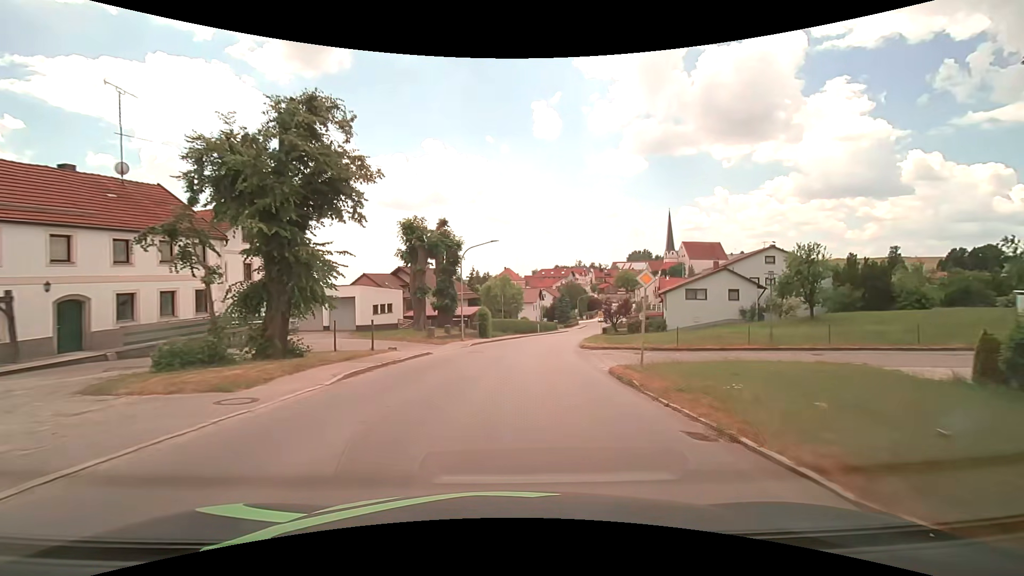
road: tertiary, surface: asphalt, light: Day
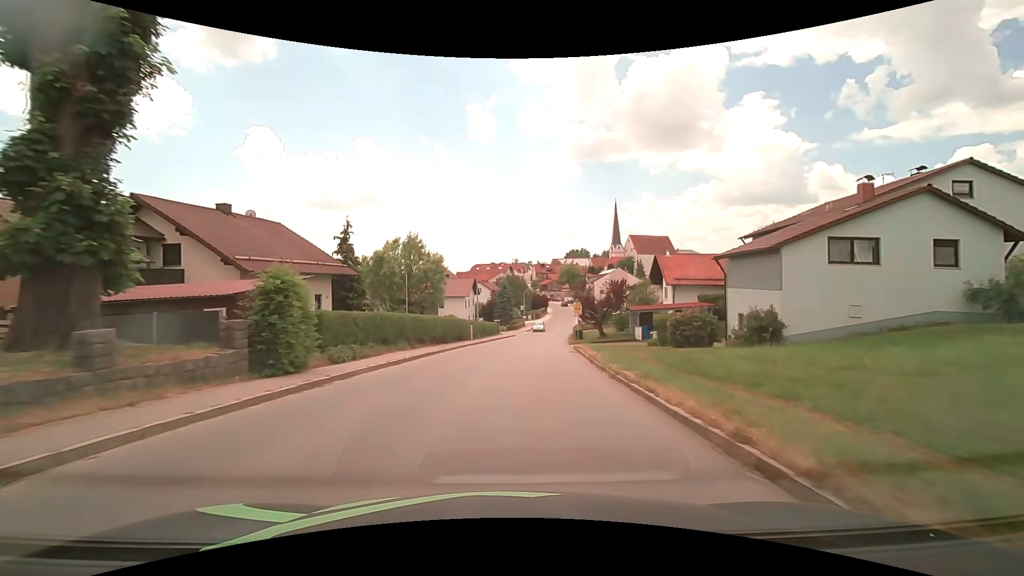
(+1.8, +30.4) m; +7°
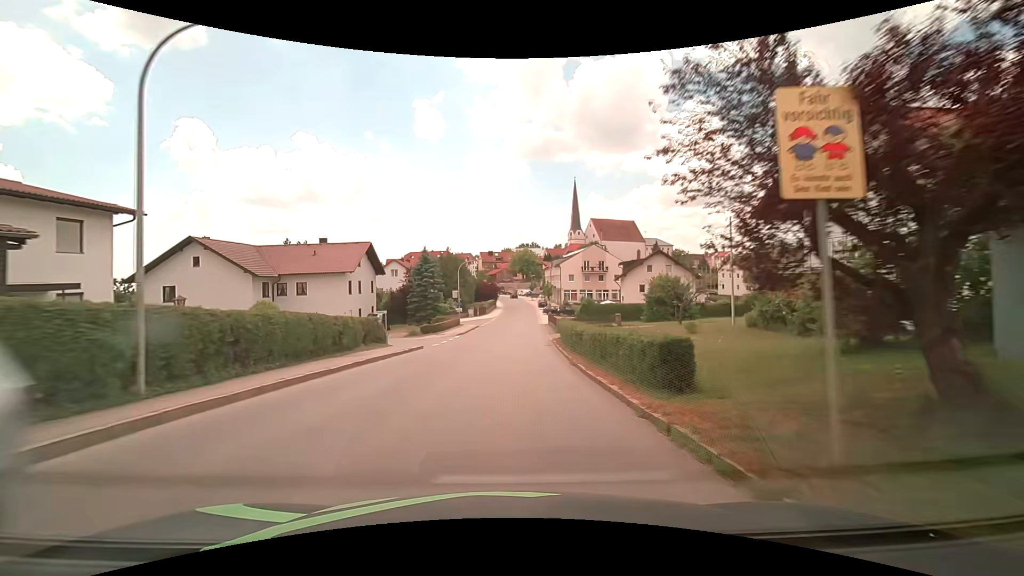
(+2.7, +37.9) m; +6°
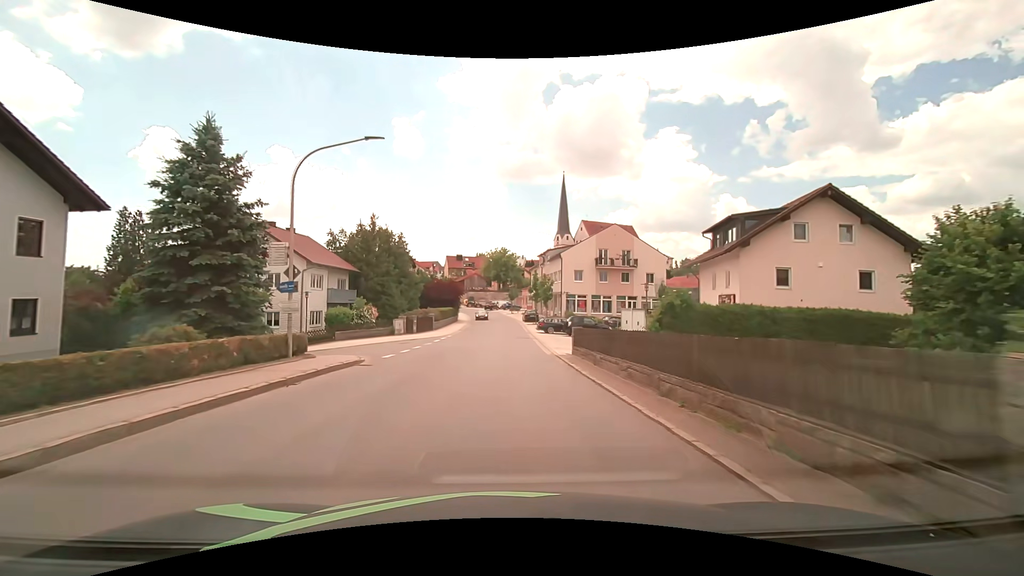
(+0.7, +37.9) m; +3°
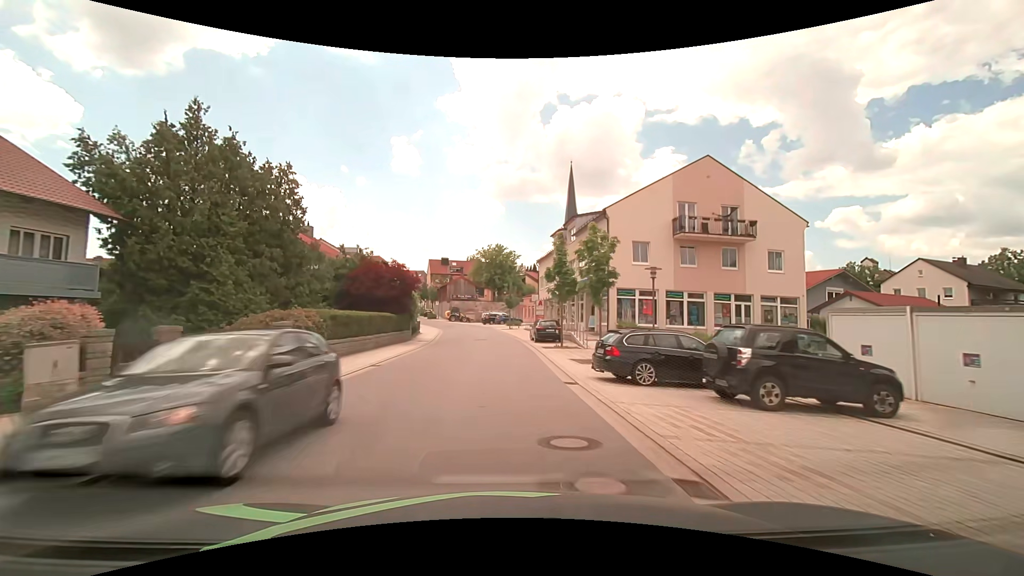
(+0.1, +30.2) m; 0°
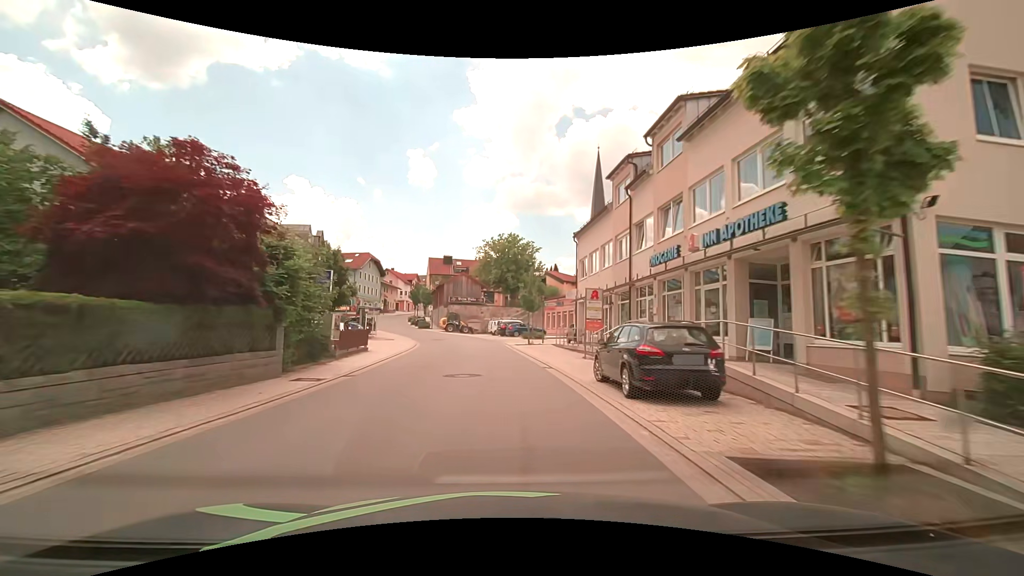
(-0.3, +22.6) m; -1°
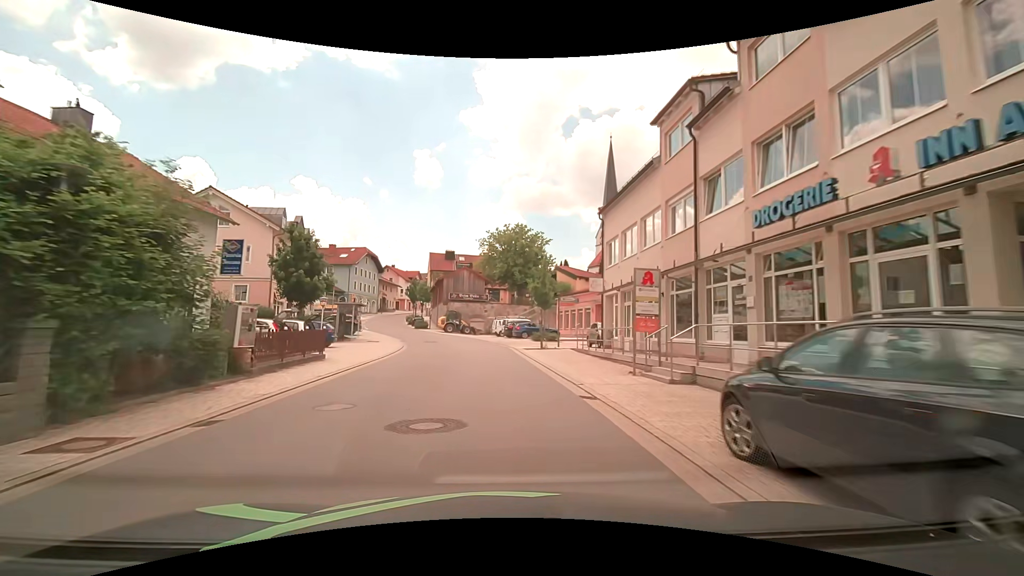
(-0.1, +7.5) m; -1°
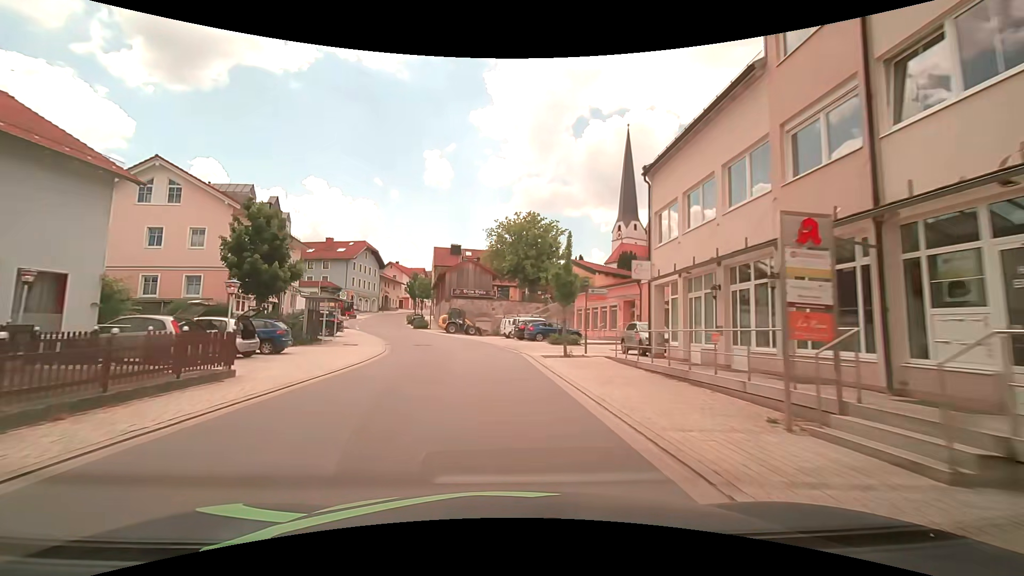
(-0.2, +7.4) m; -1°
(0, +10) (-1, +20) (-3, +30) (-6, +39) (-9, +49) (-13, +58) (-16, +68) (-18, +77) (-18, +87) (-18, +97) m
